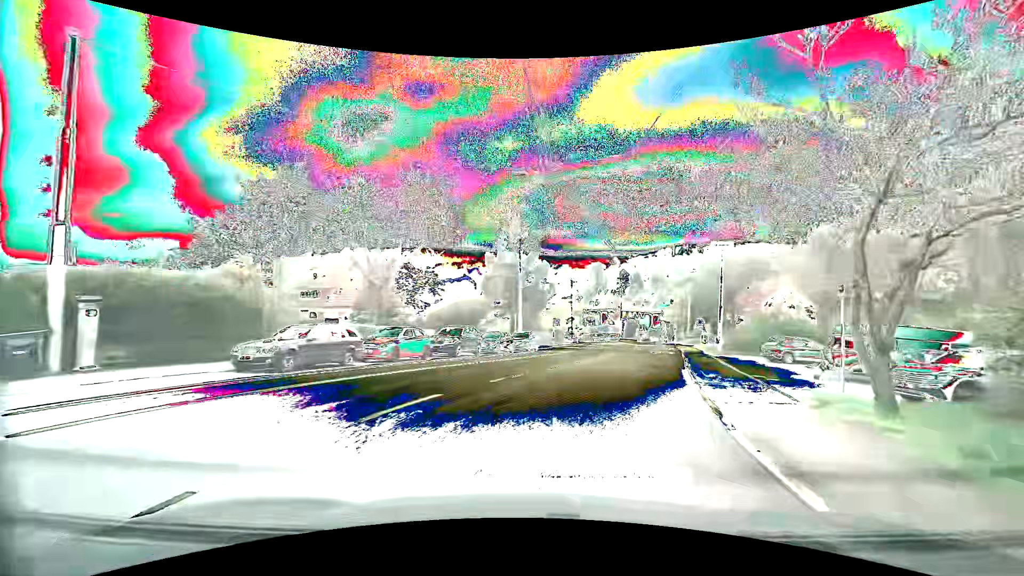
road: secondary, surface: asphalt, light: Day
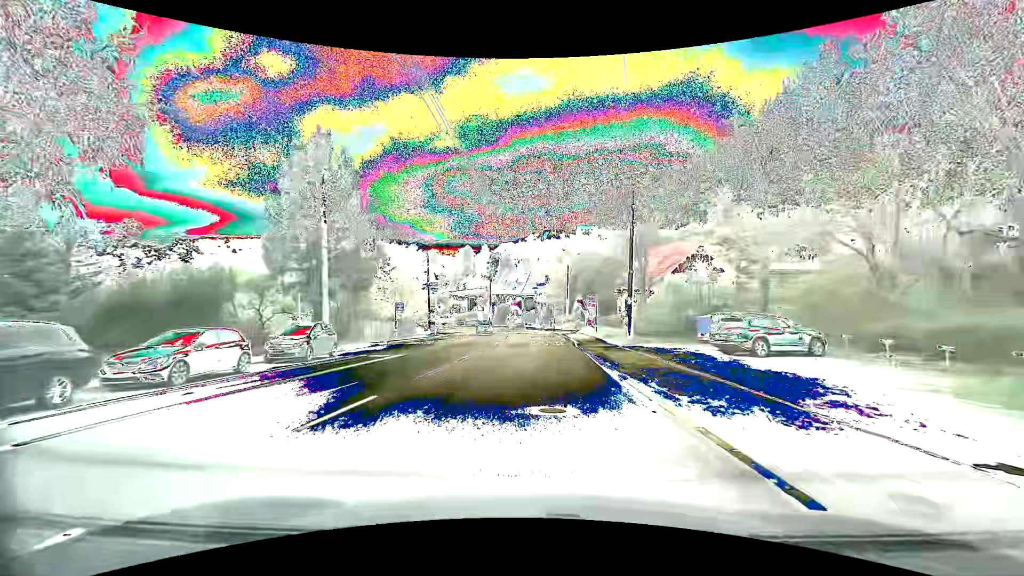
(+3.5, +17.6) m; +15°
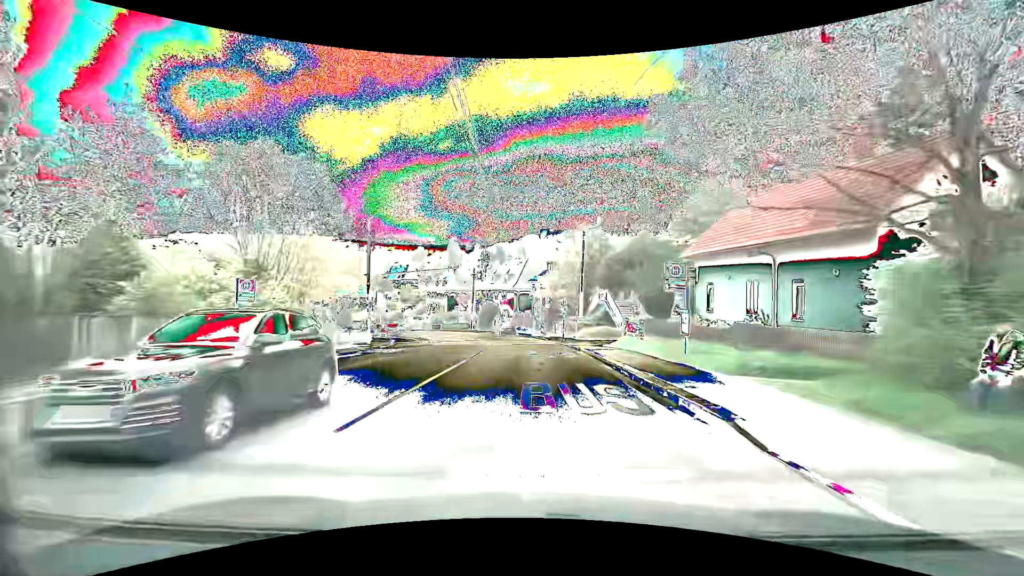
(+0.2, +24.2) m; +1°
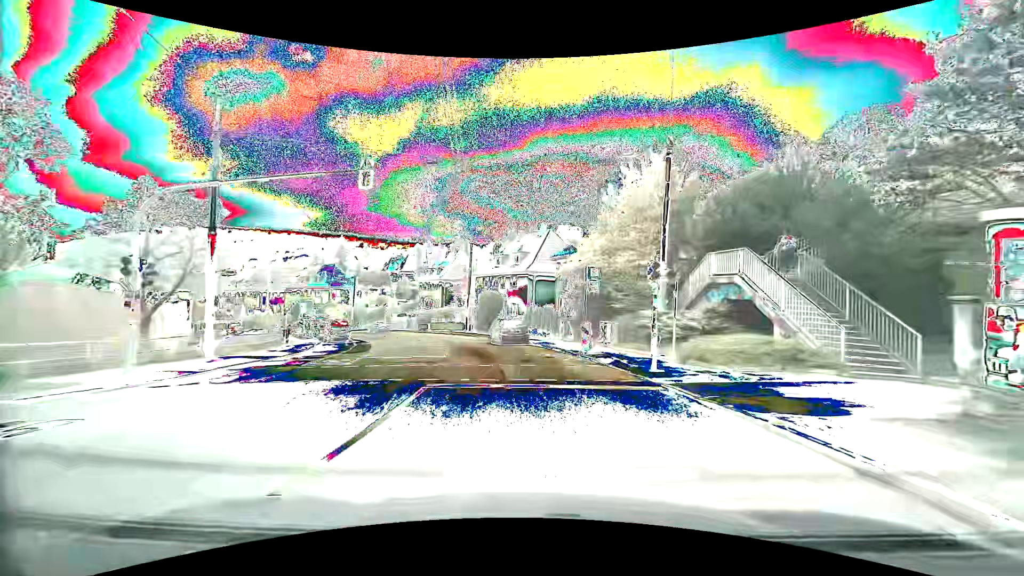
(-0.4, +24.2) m; -2°
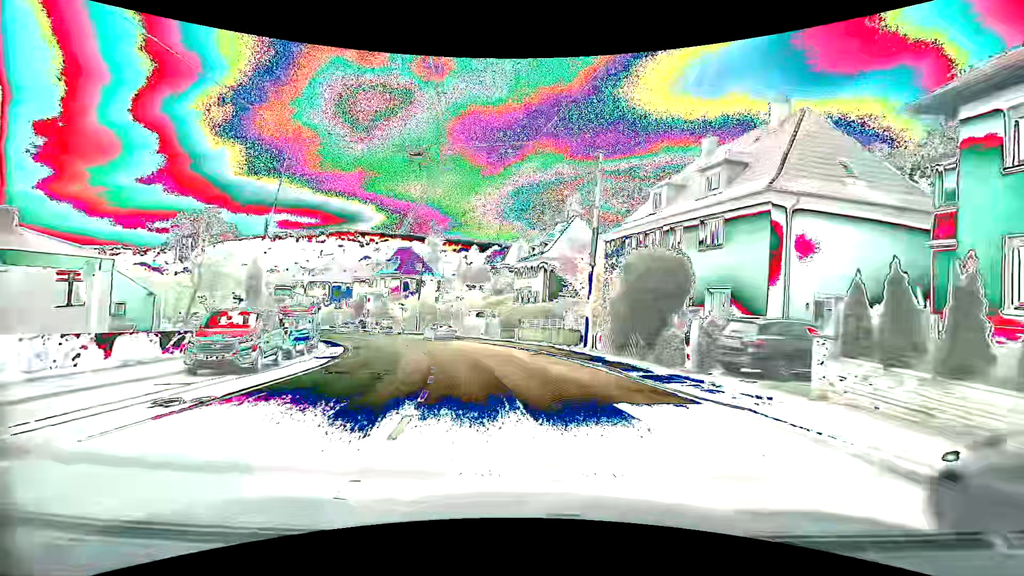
(-3.3, +30.4) m; -13°
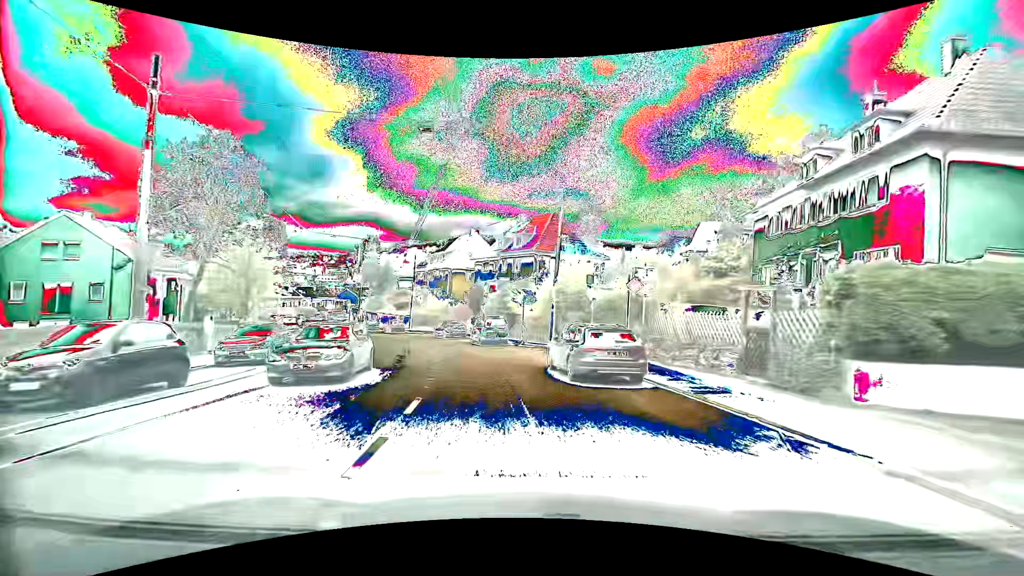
(-4.0, +29.4) m; -17°
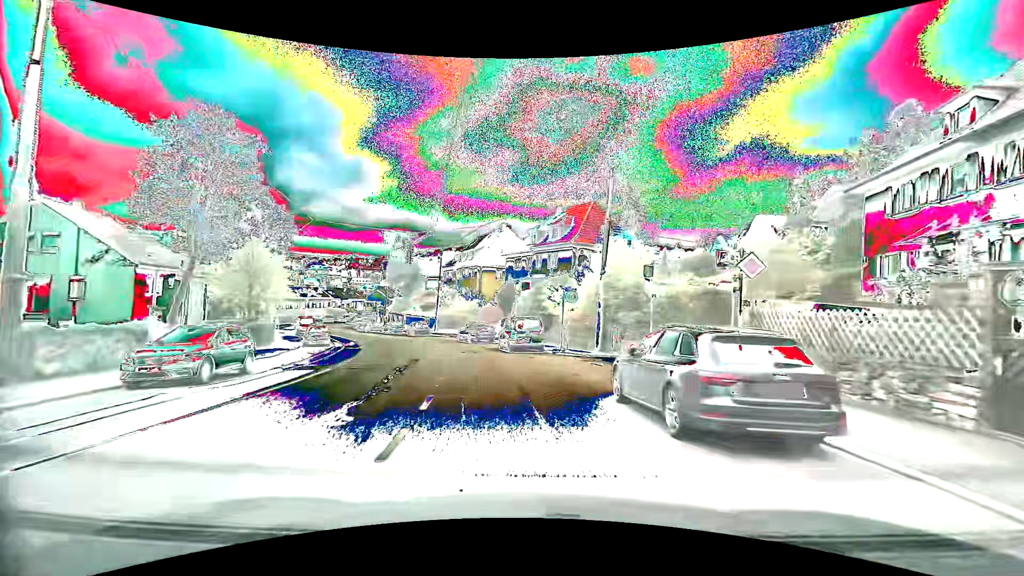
(-0.2, +5.8) m; -5°
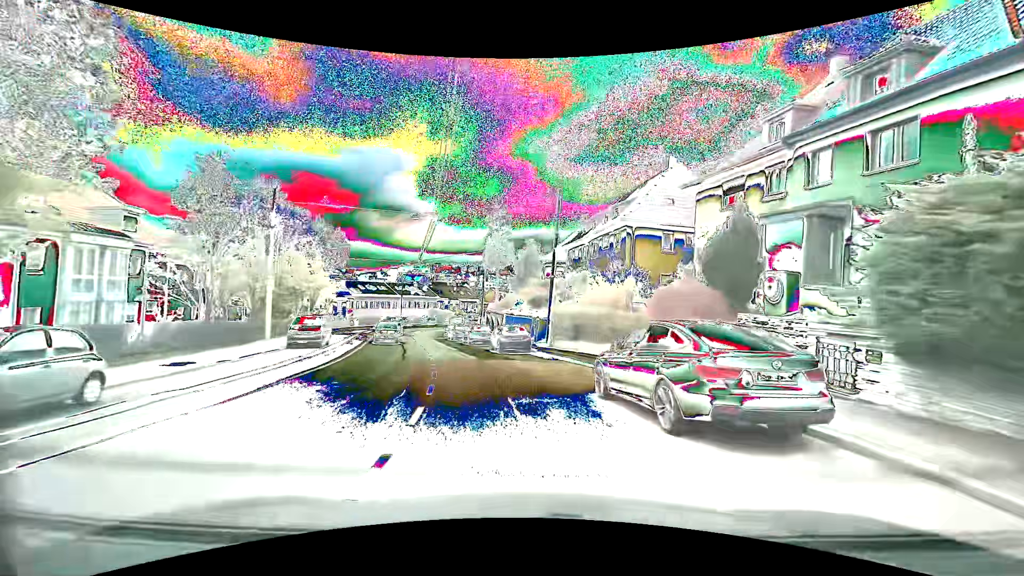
(-3.4, +29.1) m; -15°
(-1, +10) (-2, +20) (-4, +30) (-7, +39) (-9, +49) (-11, +59) (-13, +69) (-13, +79) (-12, +89) (-9, +98) m
